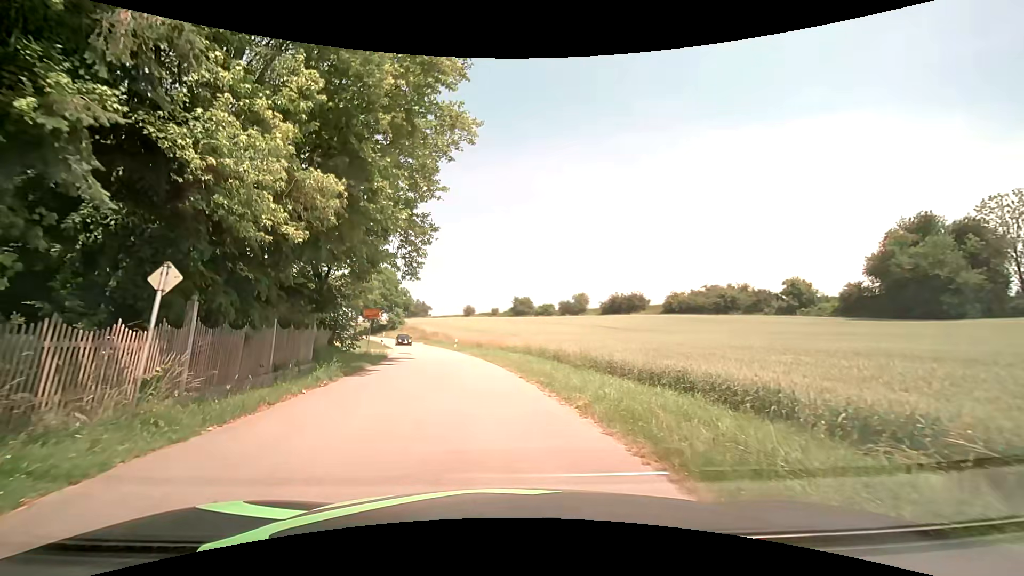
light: Day
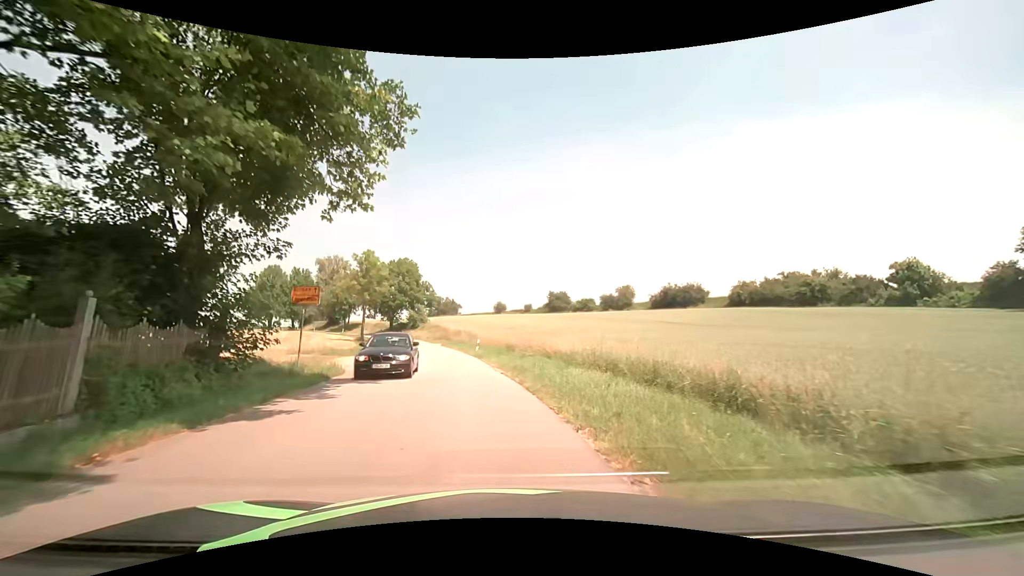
(-0.6, +15.4) m; -3°
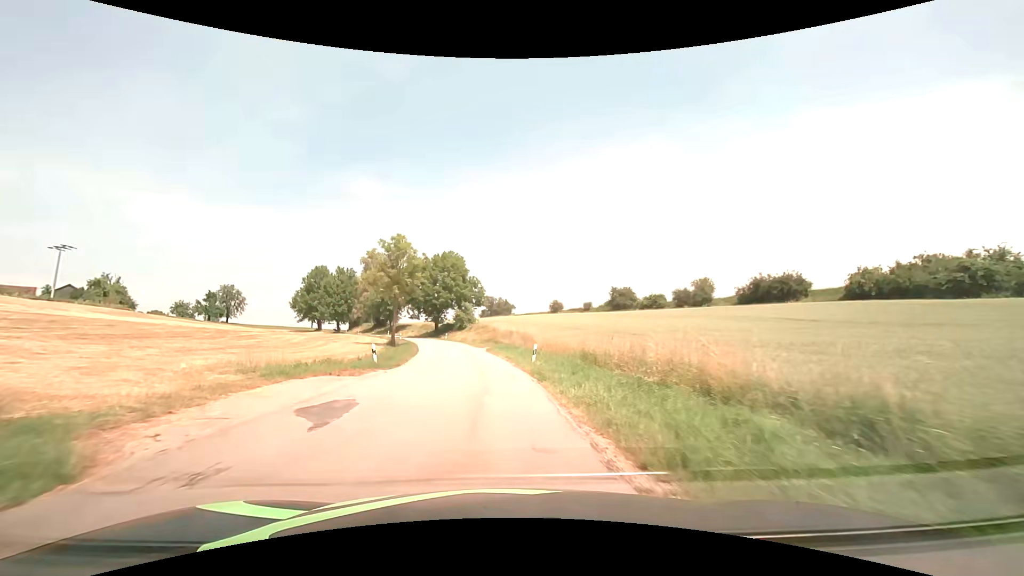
(-0.7, +13.8) m; -6°
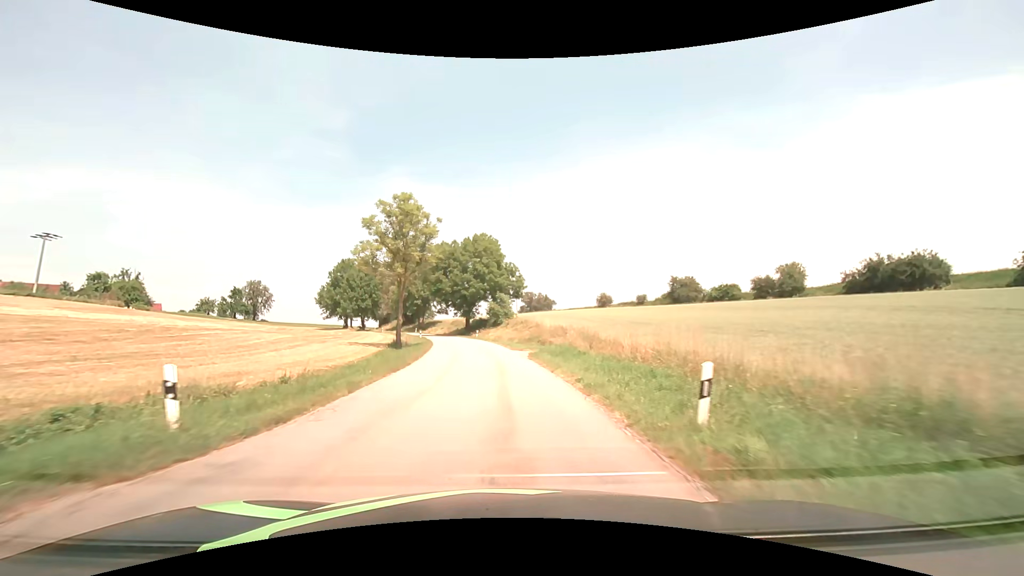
(-0.8, +16.3) m; -5°
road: tertiary
(0, +10) (0, +20) (-1, +30) (-2, +40) (-3, +50) (-5, +60) (-7, +69) (-10, +79) (-13, +89) (-16, +98) m
